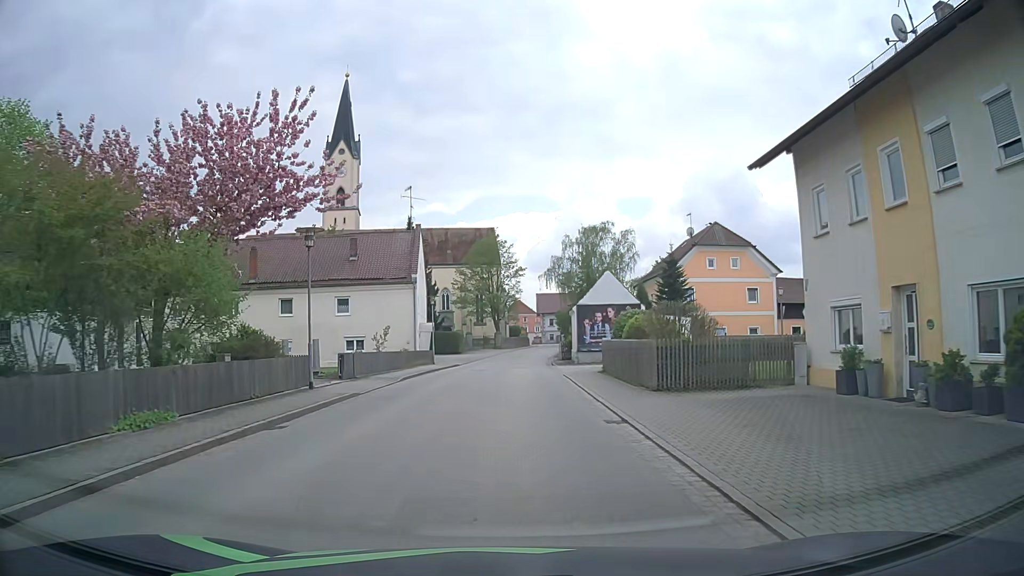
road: secondary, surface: asphalt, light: Day
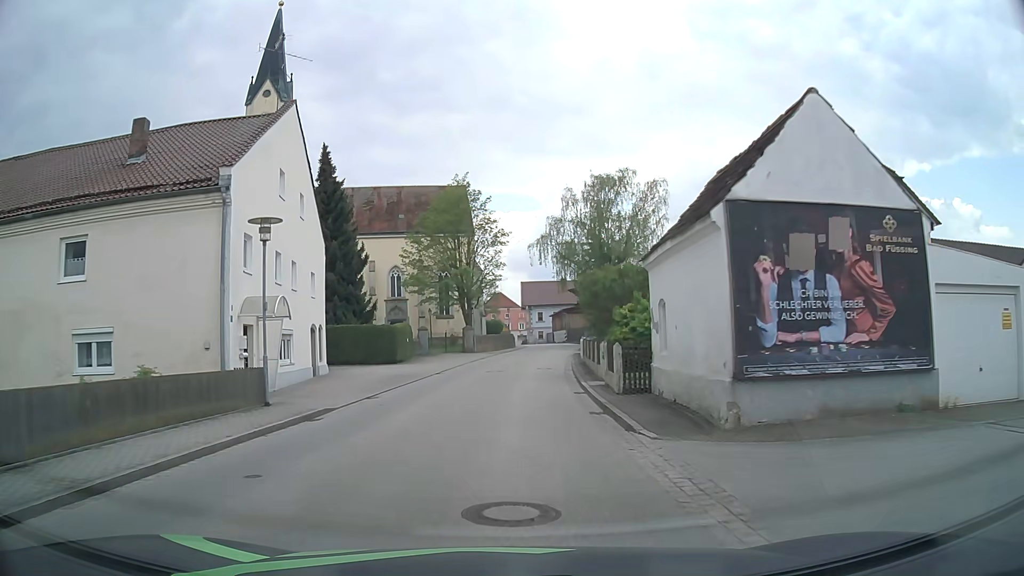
(+0.5, +29.1) m; +2°
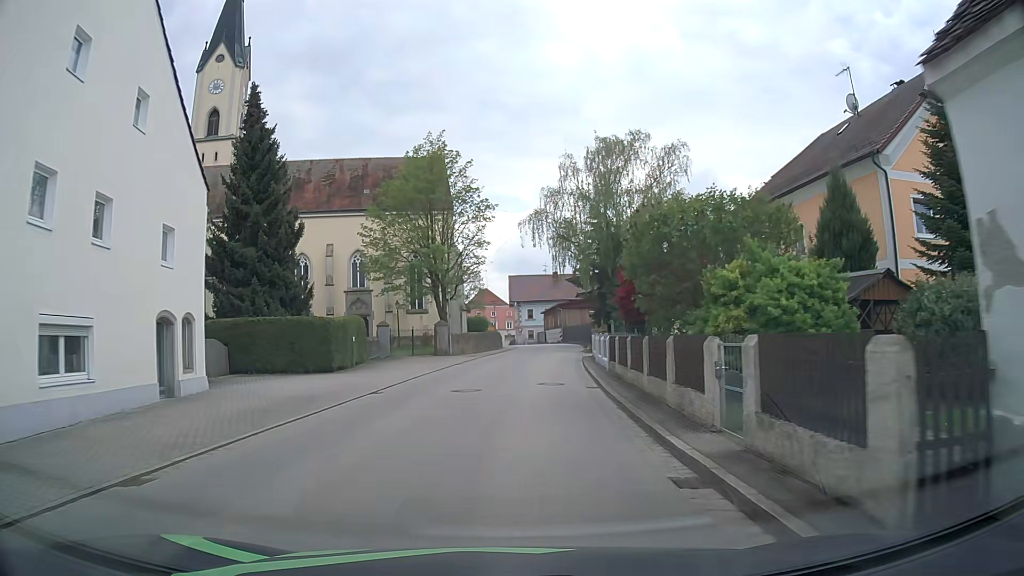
(+0.1, +12.2) m; +1°
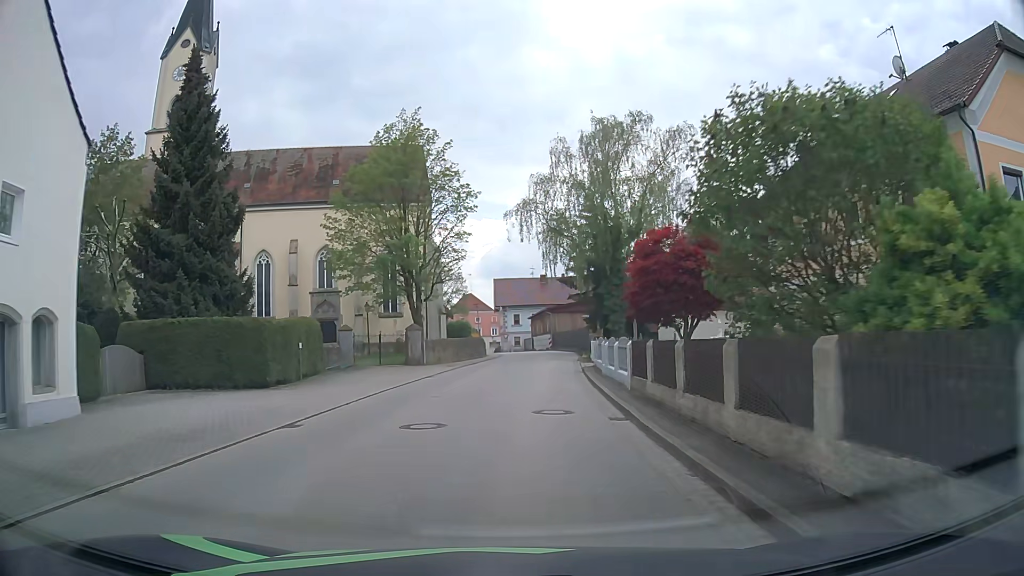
(+0.1, +6.2) m; +1°
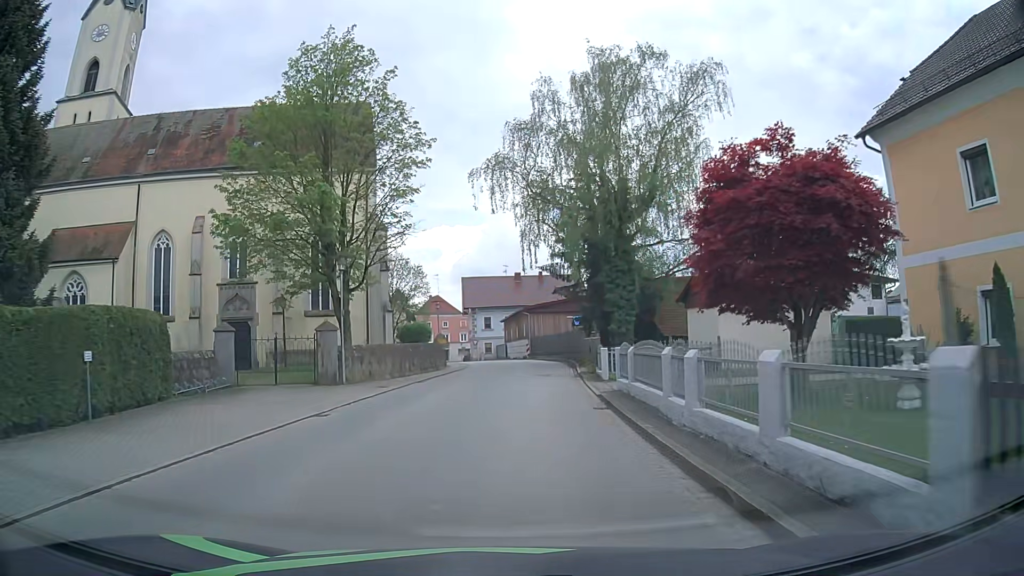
(+0.3, +12.5) m; +3°
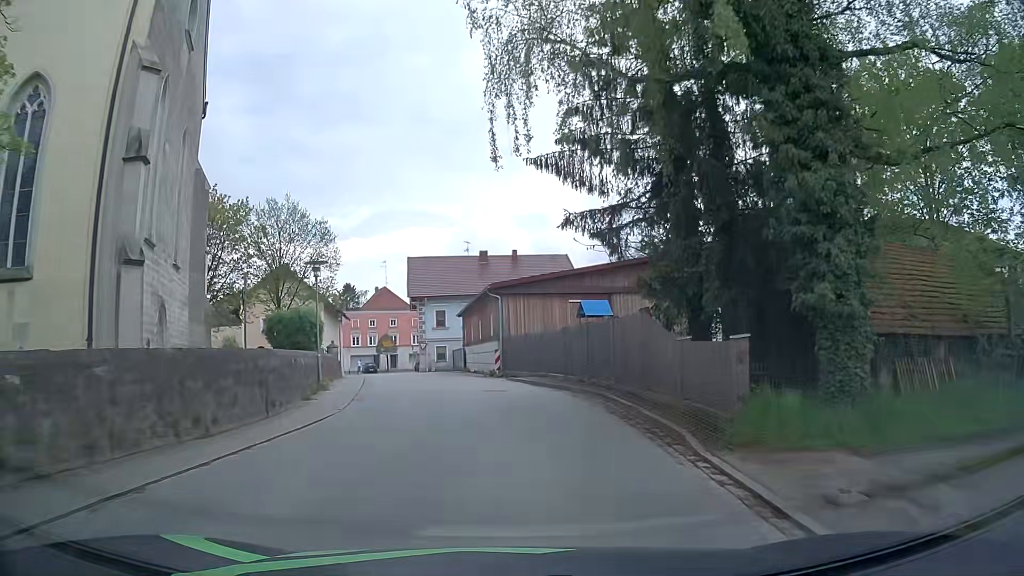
(+0.5, +24.9) m; +2°
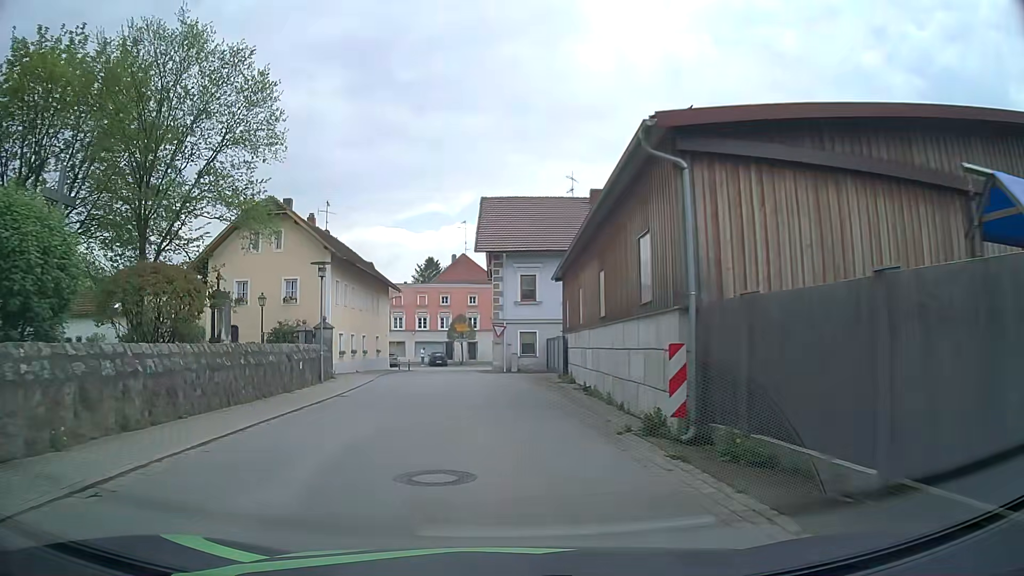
(-1.0, +23.5) m; -9°
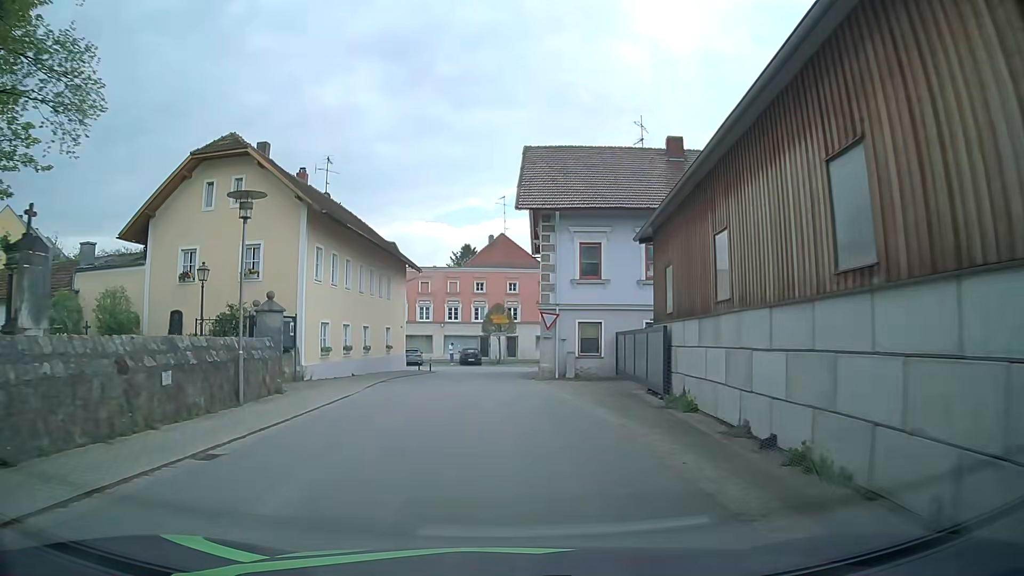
(-0.4, +11.1) m; -3°
